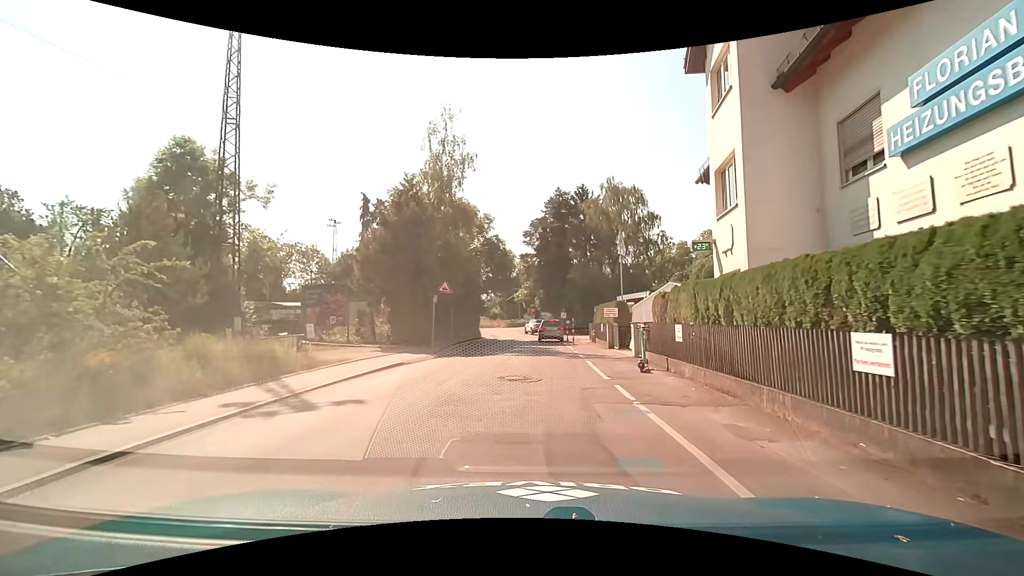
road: residential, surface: asphalt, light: Day
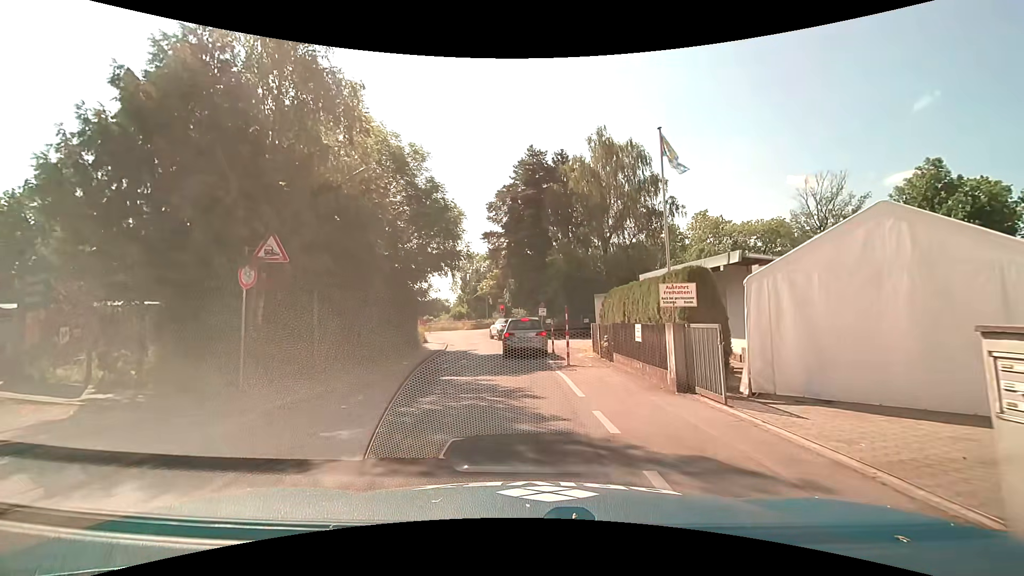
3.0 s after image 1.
(+0.5, +15.2) m; +1°
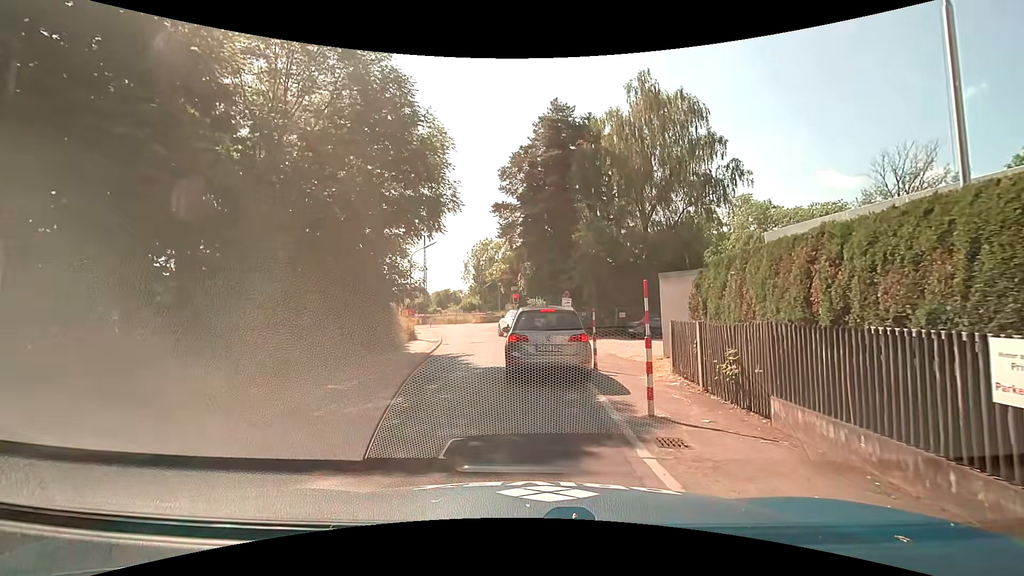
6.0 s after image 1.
(+0.1, +8.9) m; -1°
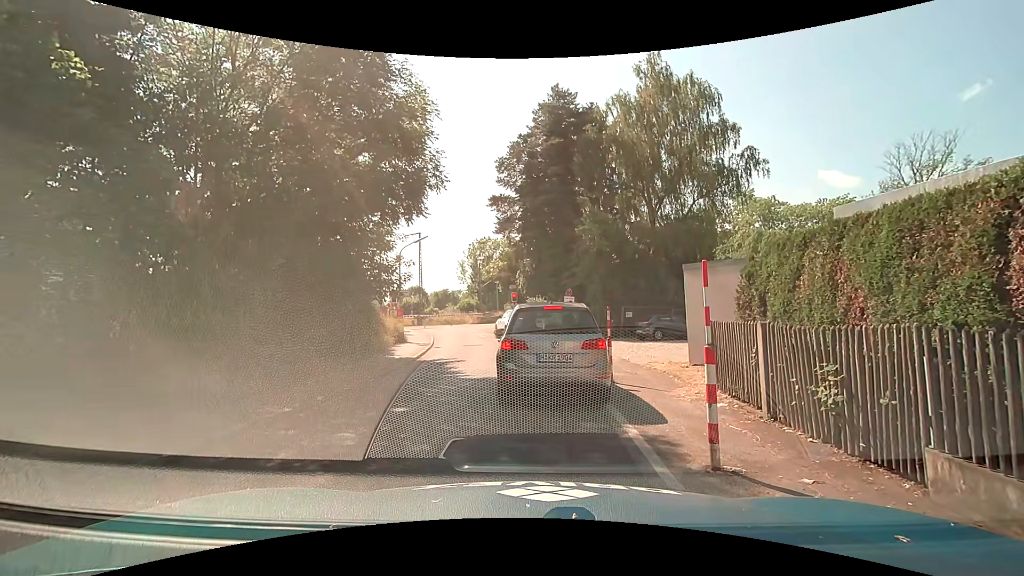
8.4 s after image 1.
(0.0, +2.3) m; -1°
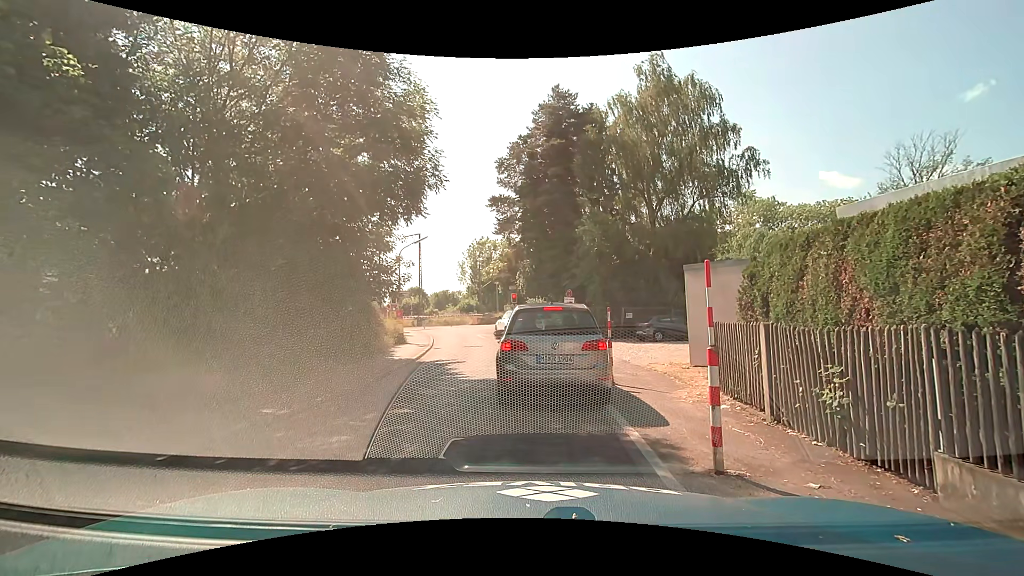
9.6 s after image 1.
(0.0, +0.1) m; 0°
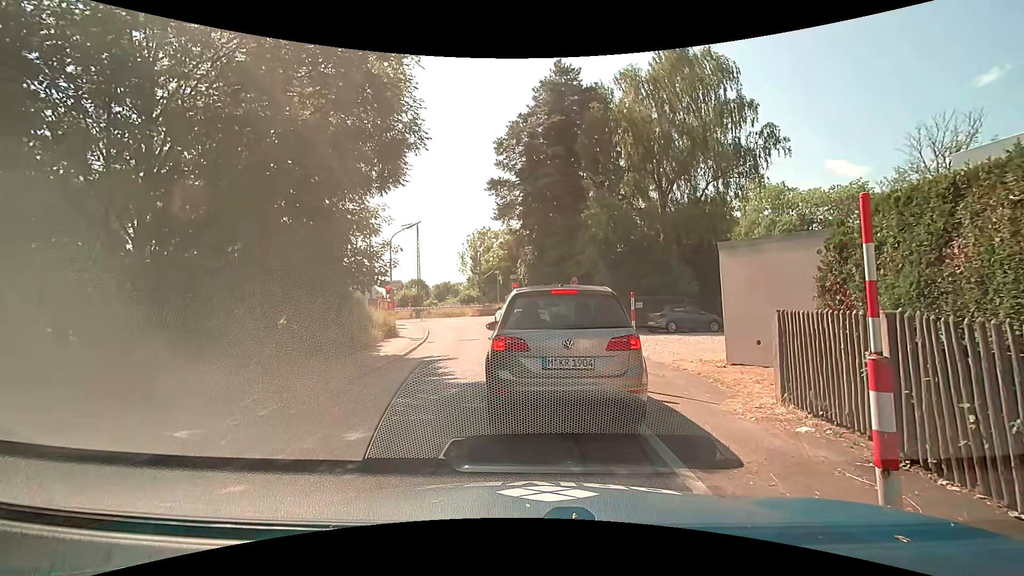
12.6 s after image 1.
(0.0, +2.1) m; 0°
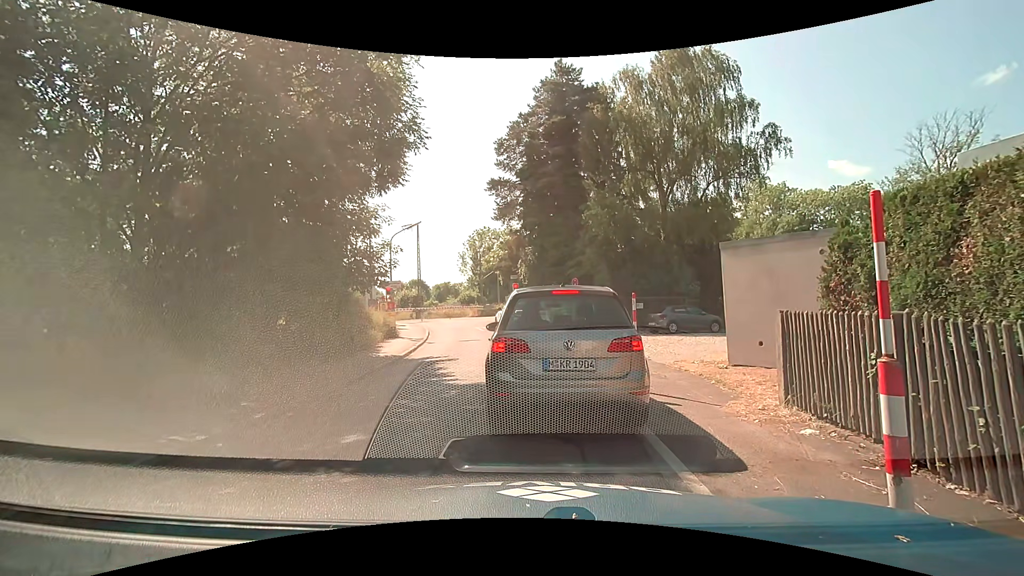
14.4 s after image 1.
(0.0, +0.1) m; 0°
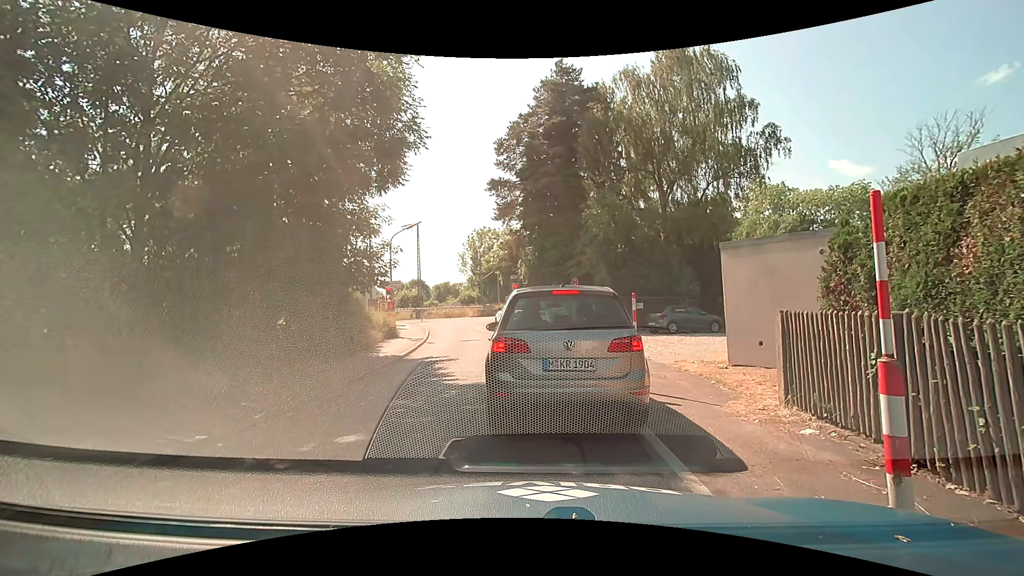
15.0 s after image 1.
(0.0, 0.0) m; 0°
